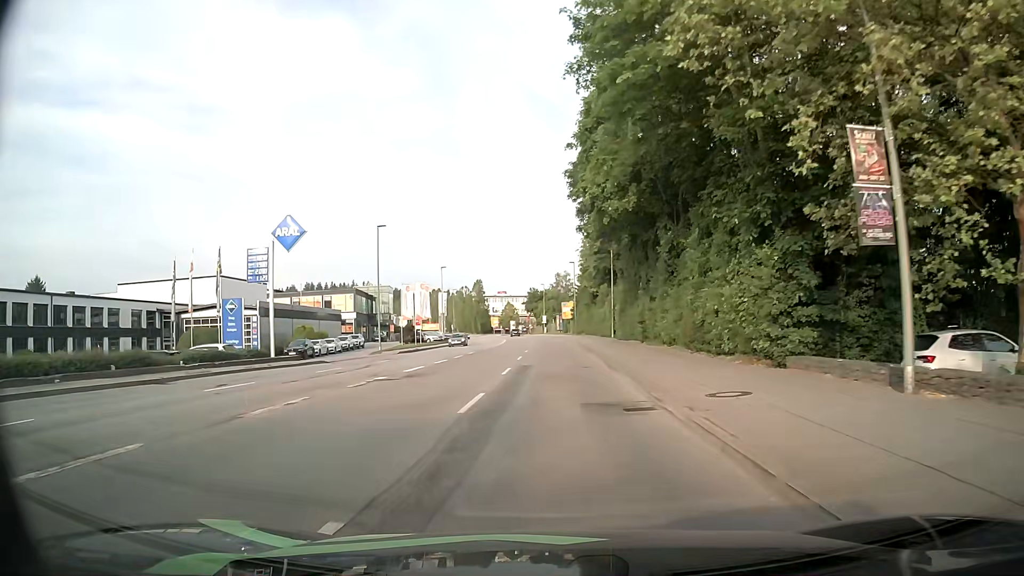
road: tertiary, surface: asphalt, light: Day
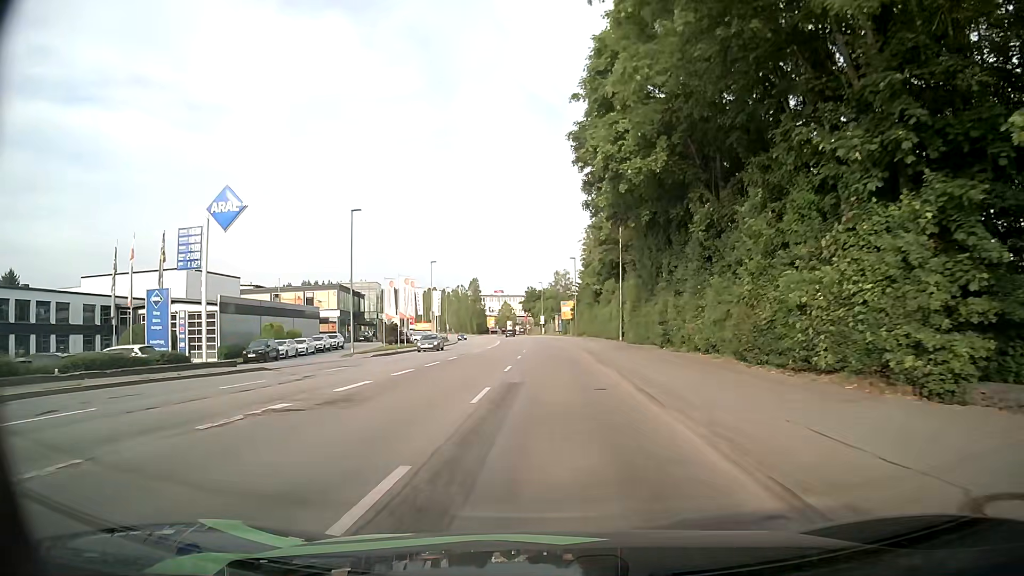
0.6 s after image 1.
(+0.1, +7.4) m; +1°
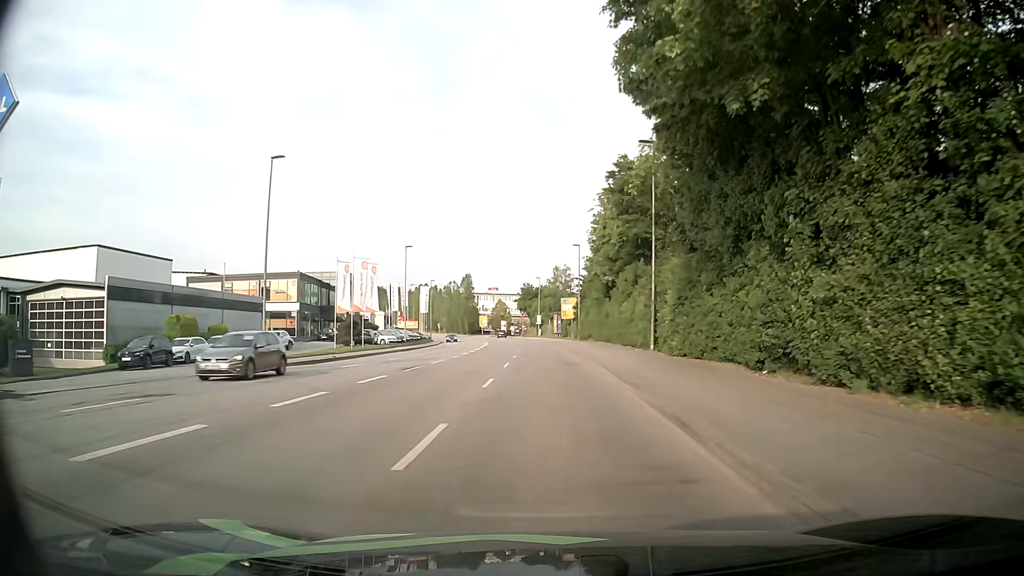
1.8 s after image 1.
(0.0, +15.2) m; 0°
